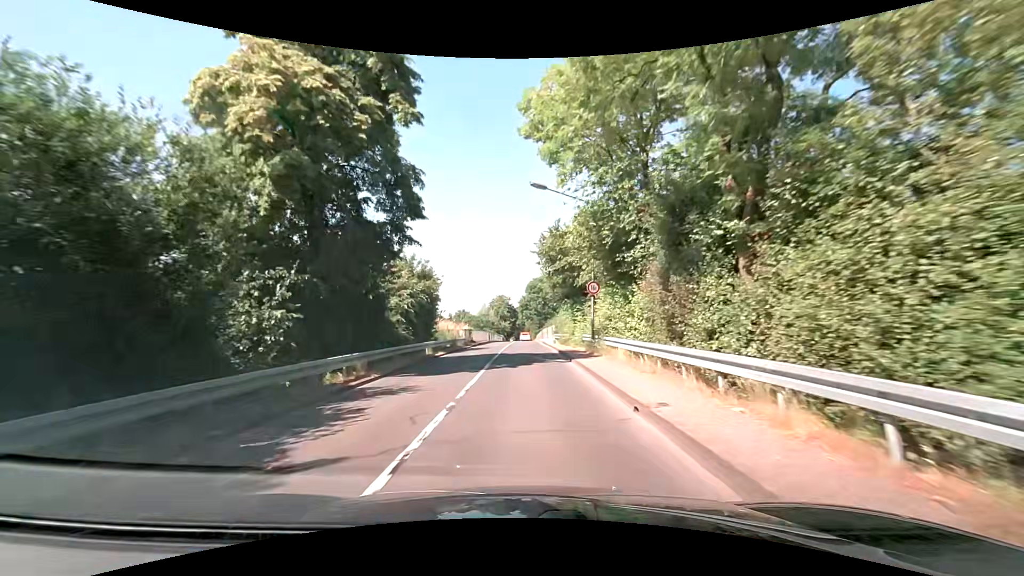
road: unclassified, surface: asphalt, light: Day
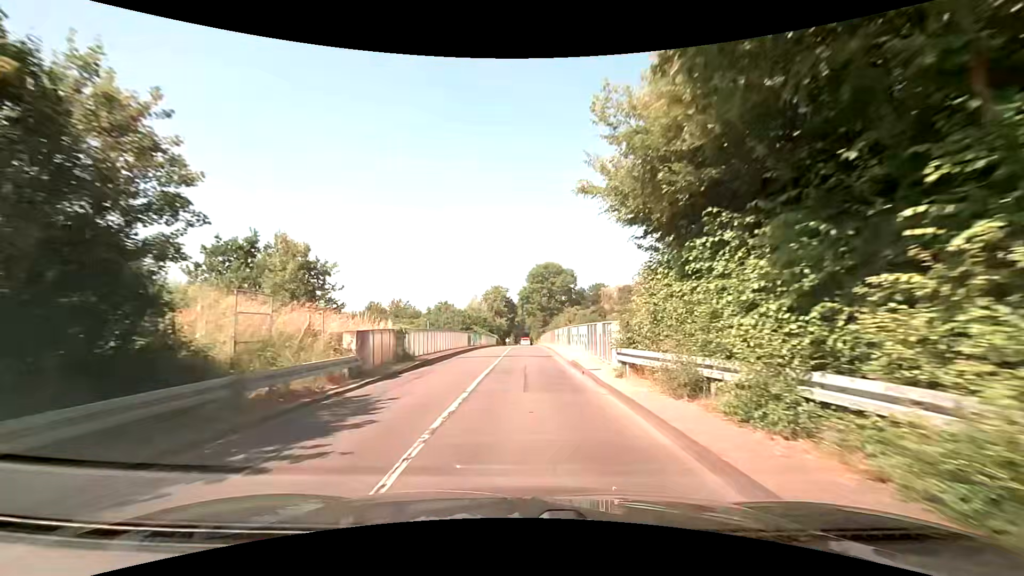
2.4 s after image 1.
(-0.1, +26.6) m; 0°
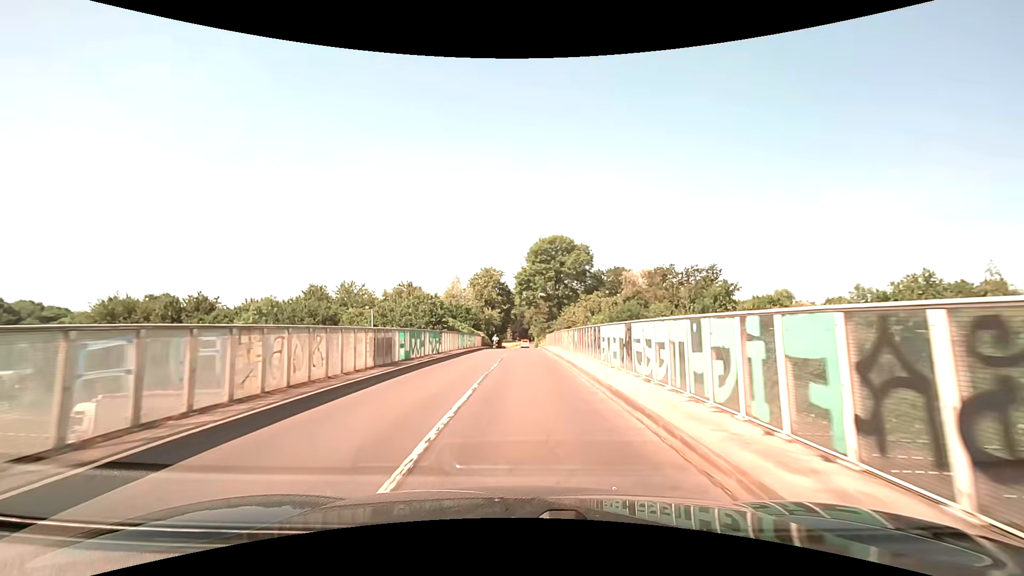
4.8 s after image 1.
(0.0, +27.1) m; 0°
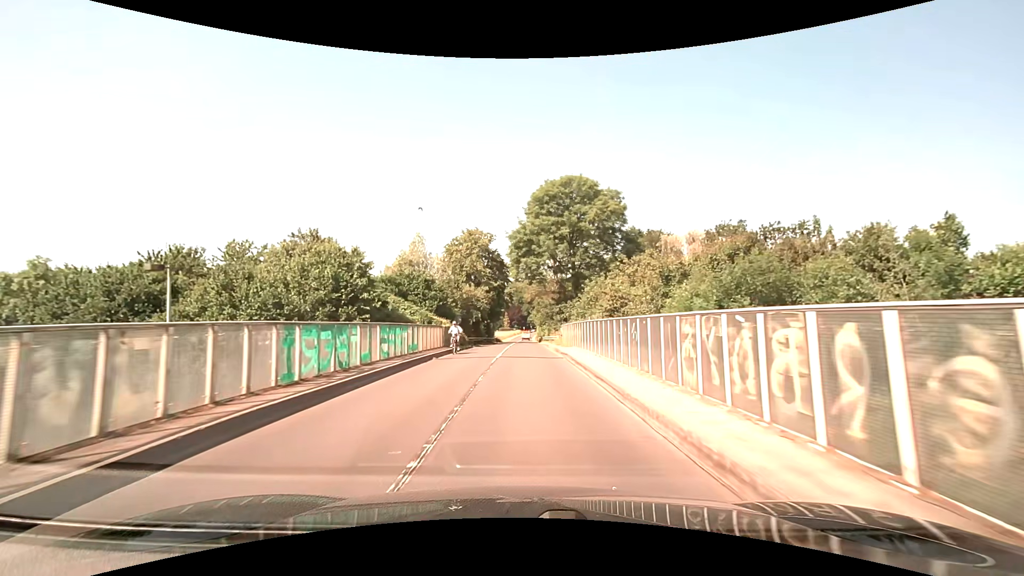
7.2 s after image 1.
(0.0, +27.2) m; 0°
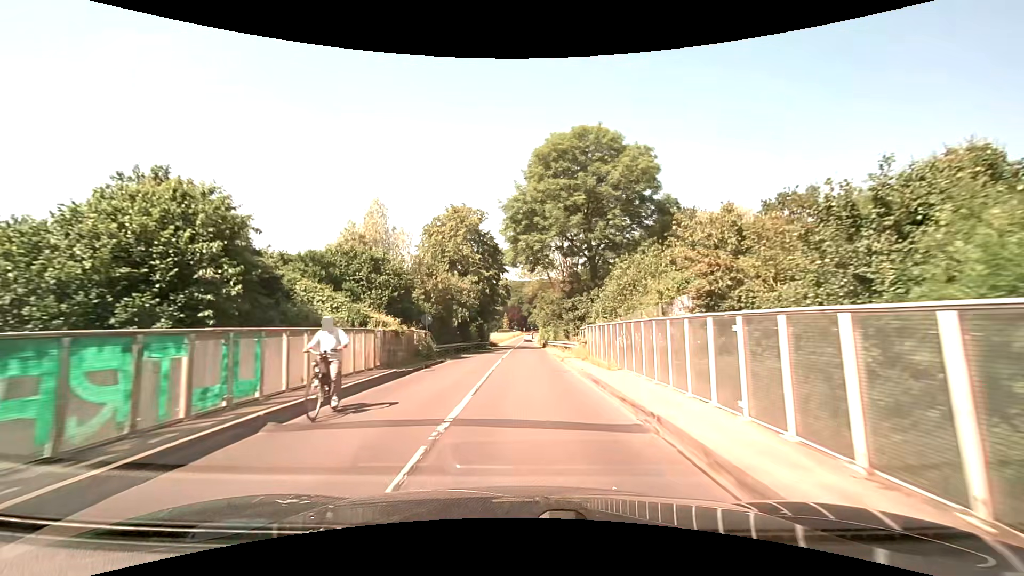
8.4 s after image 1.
(0.0, +13.9) m; 0°
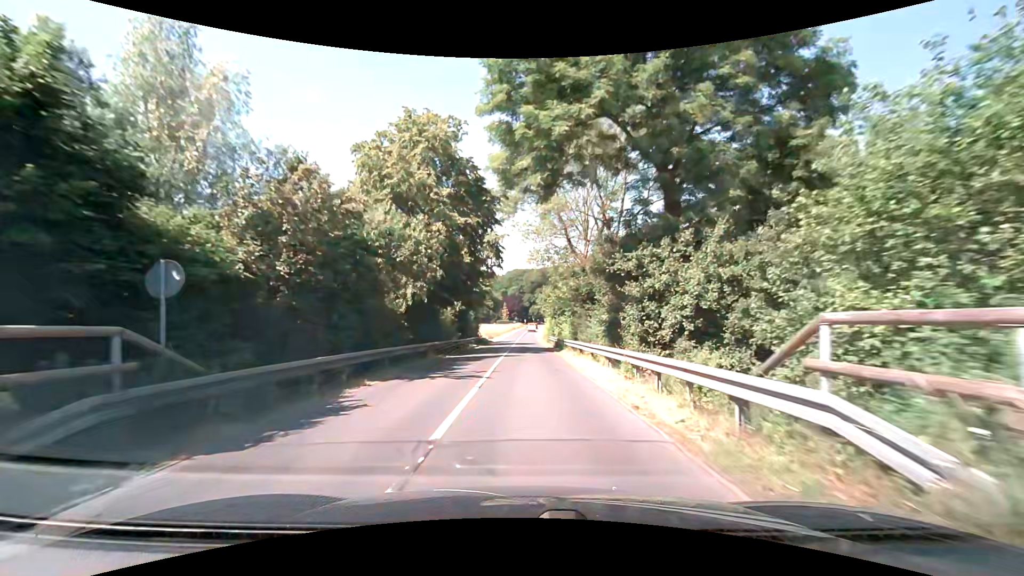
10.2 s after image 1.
(-0.1, +21.4) m; -1°
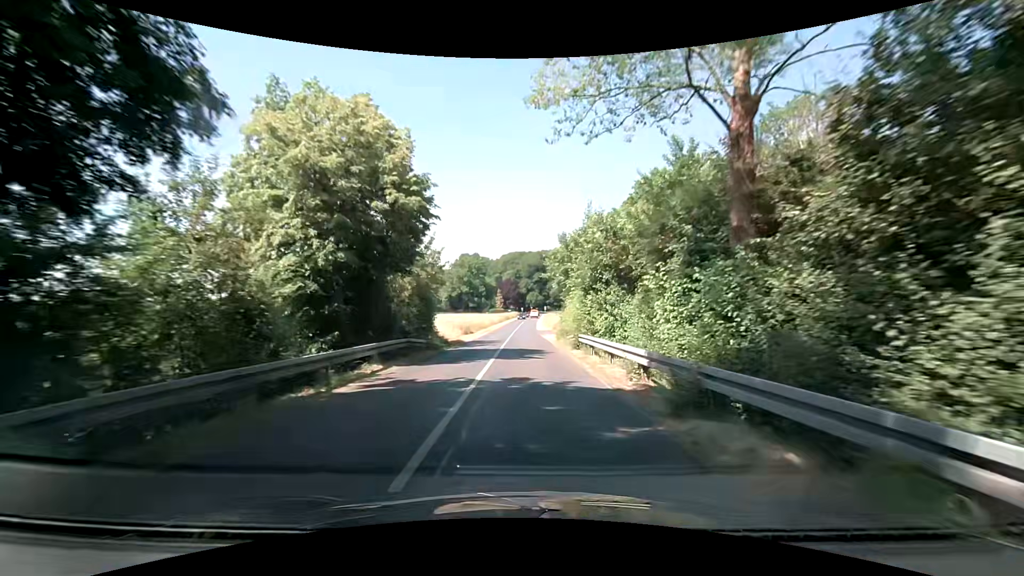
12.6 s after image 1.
(+0.2, +30.0) m; +1°
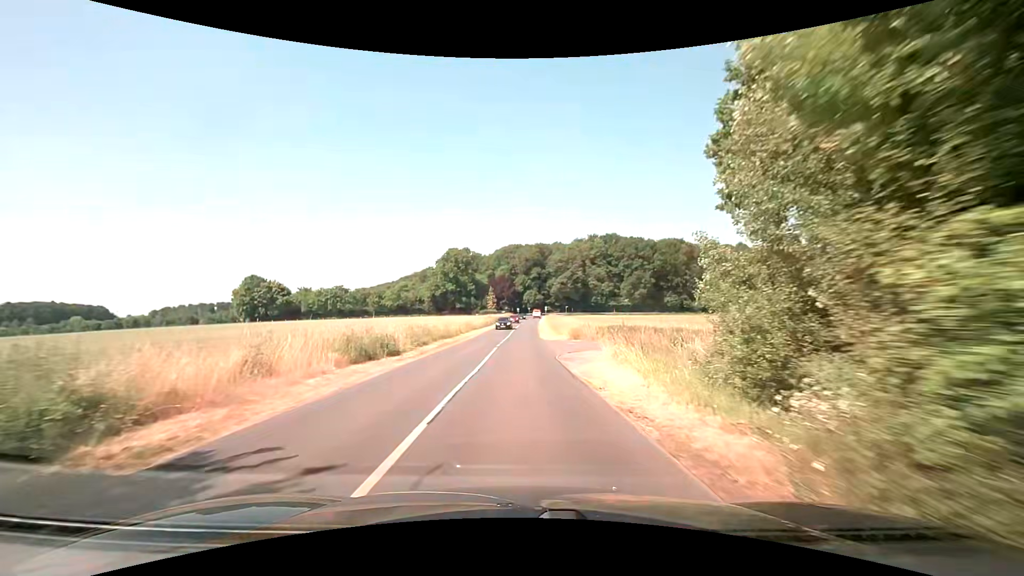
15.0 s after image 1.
(+0.2, +30.9) m; 0°
(0, +10) (0, +20) (0, +30) (0, +40) (0, +50) (+1, +60) (+1, +70) (+1, +80) (+2, +90) (+2, +100) m
